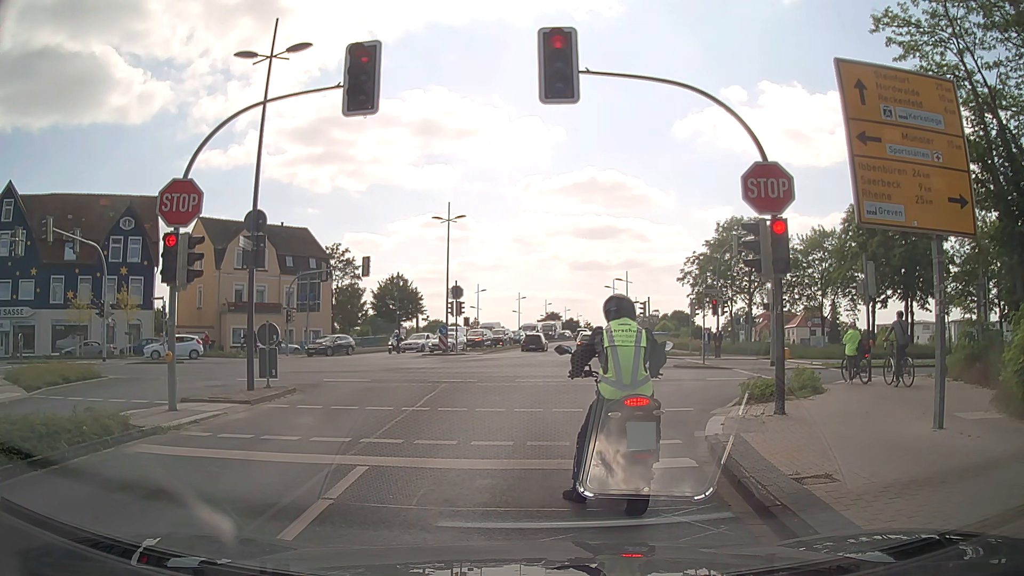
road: residential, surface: asphalt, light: Day
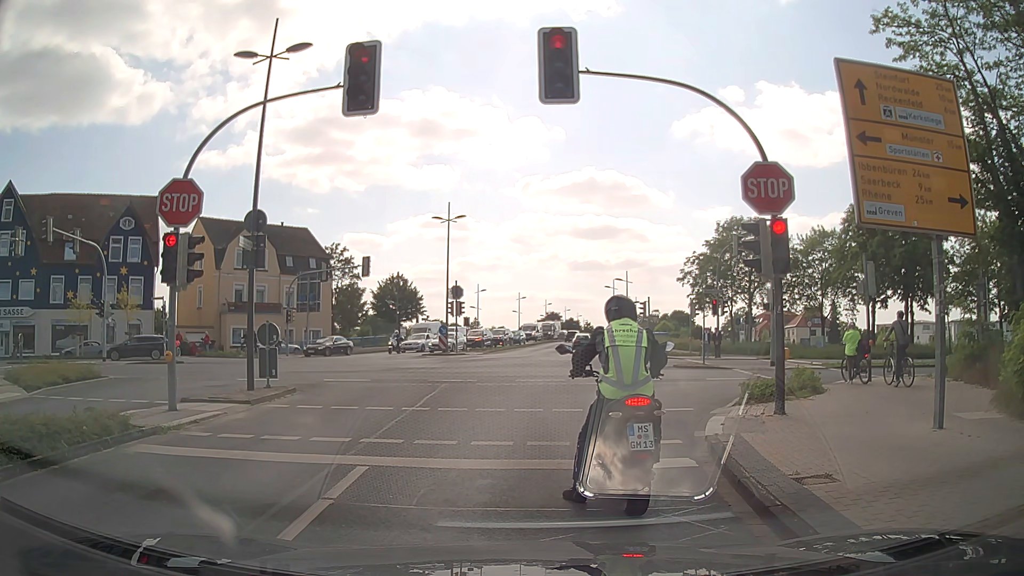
(0.0, 0.0) m; 0°
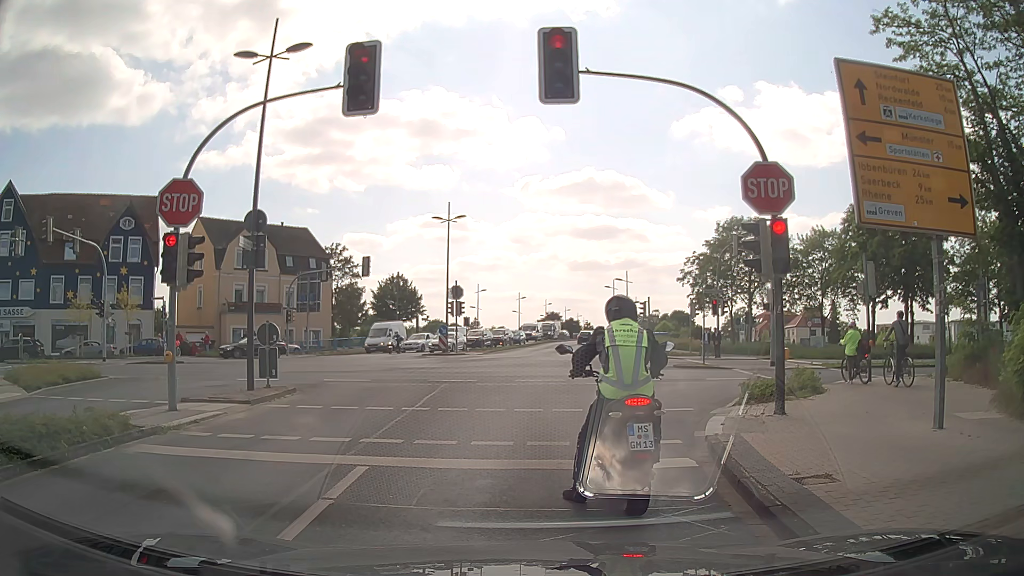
(0.0, 0.0) m; 0°
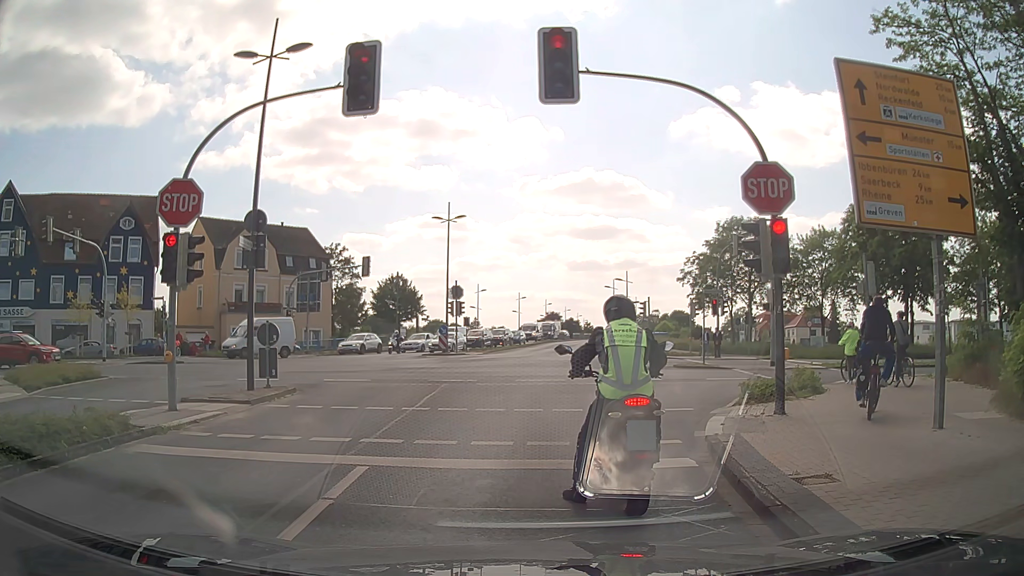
(0.0, 0.0) m; 0°
